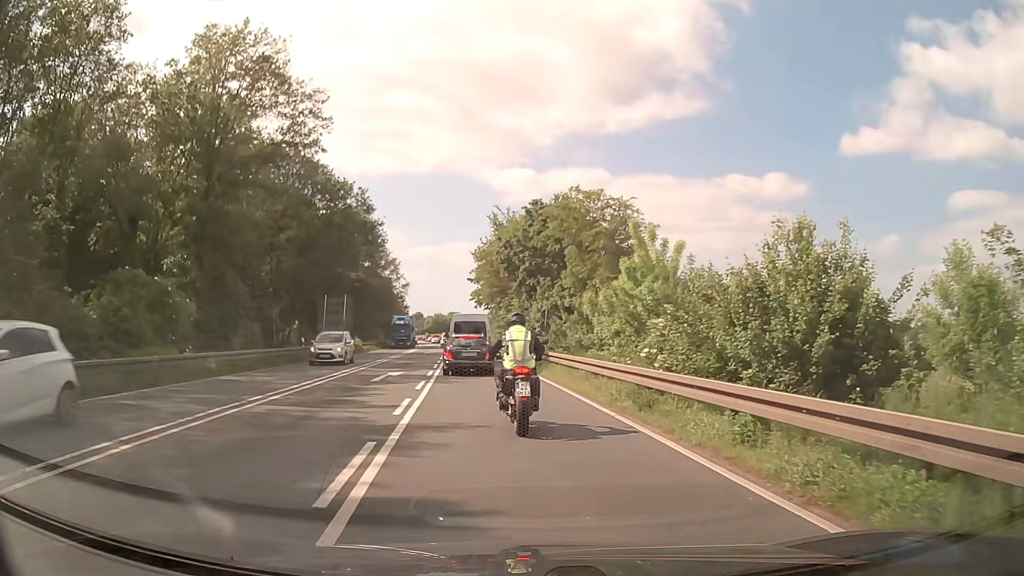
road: primary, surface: asphalt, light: Day
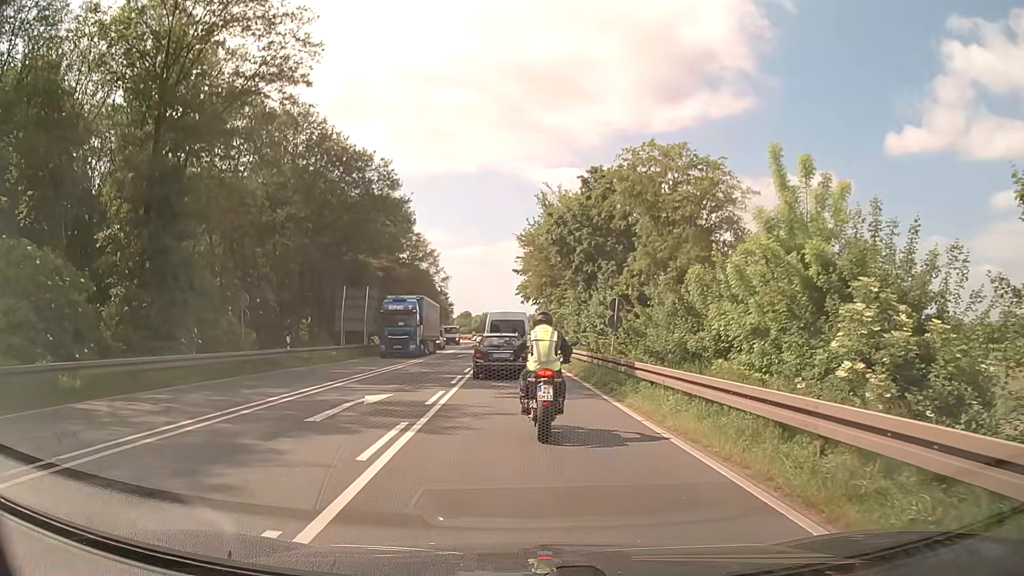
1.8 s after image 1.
(-0.4, +10.0) m; -4°
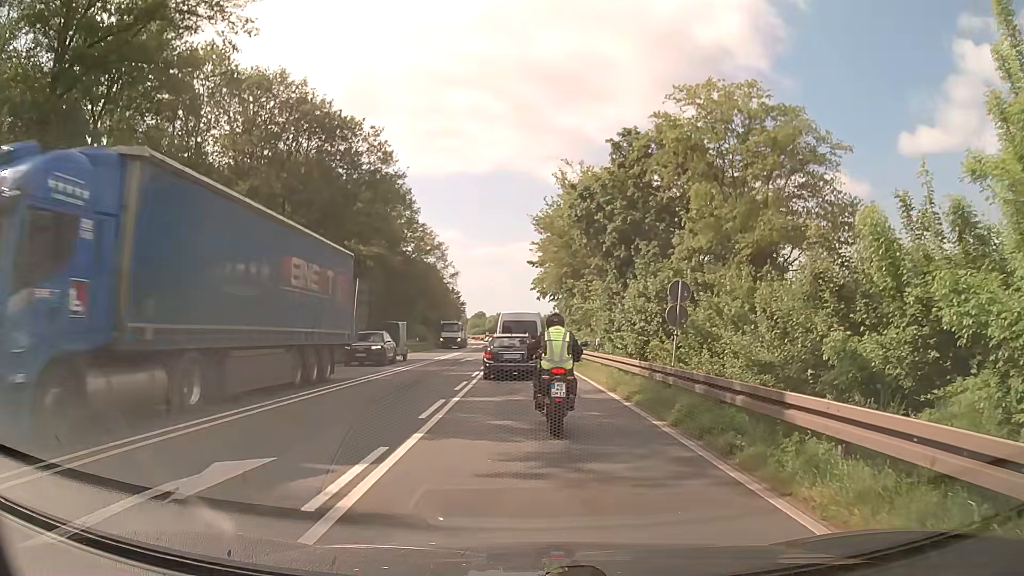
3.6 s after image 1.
(-0.1, +8.2) m; -1°
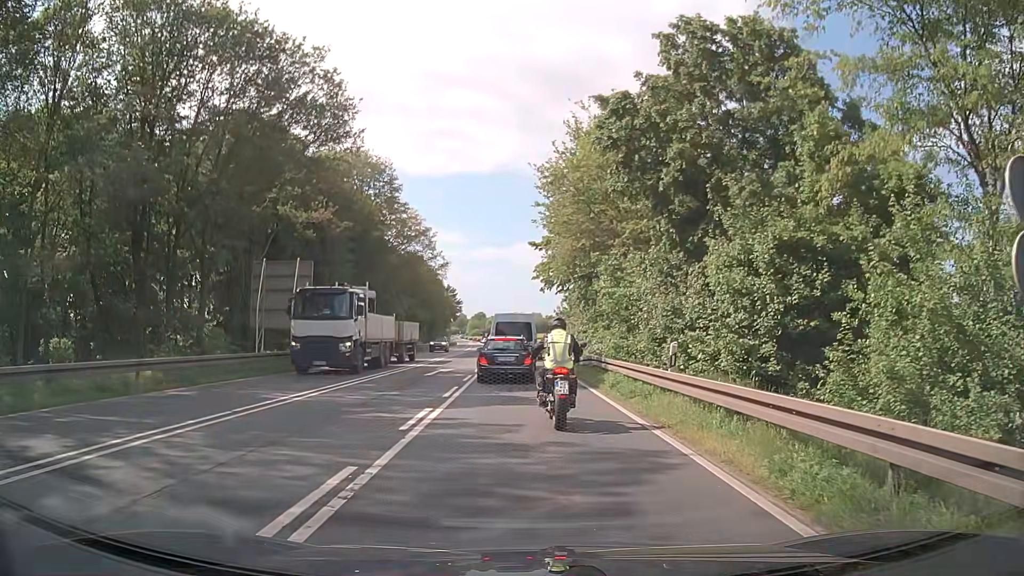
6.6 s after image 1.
(0.0, +13.2) m; 0°
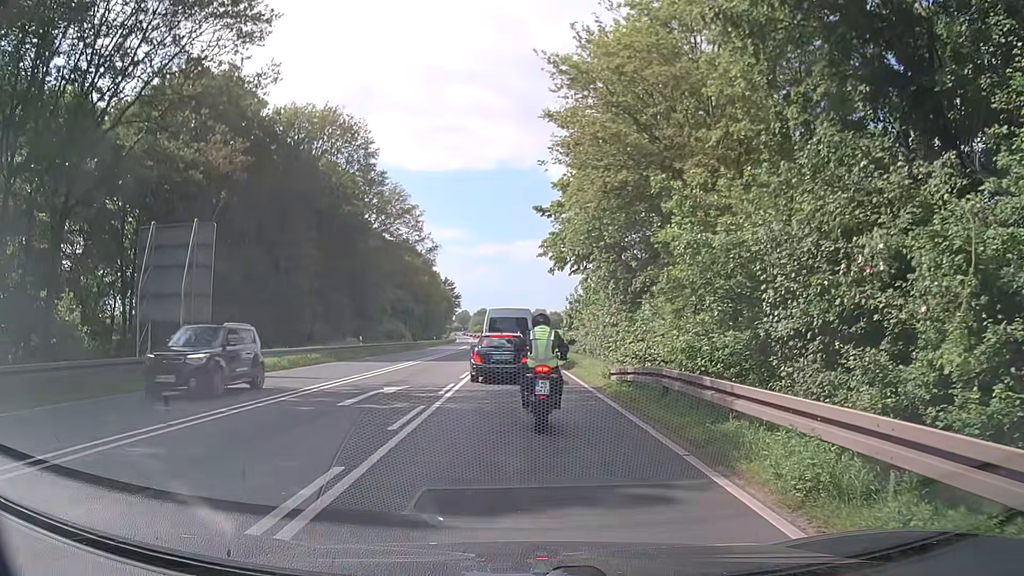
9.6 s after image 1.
(0.0, +12.1) m; 0°
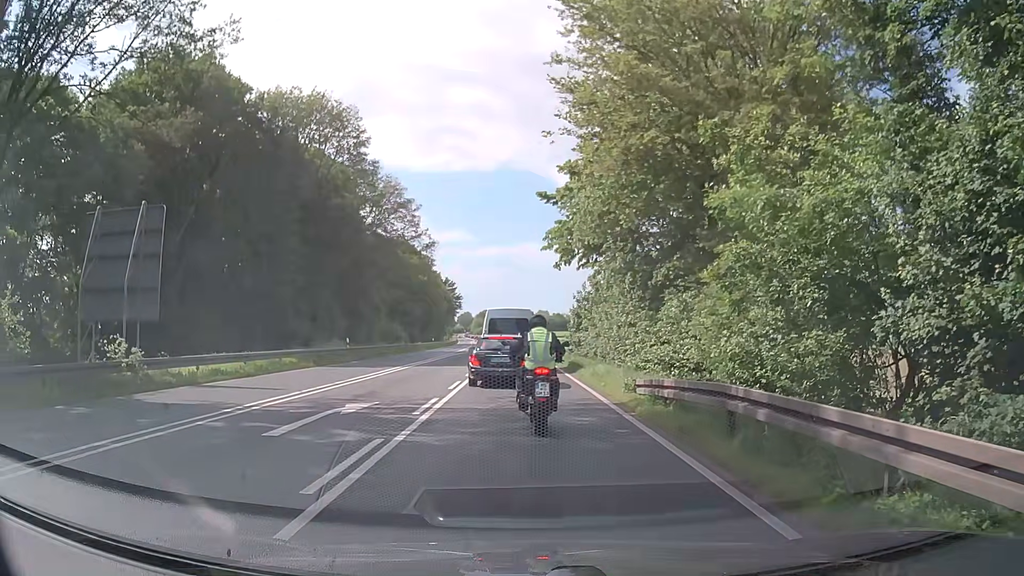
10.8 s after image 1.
(0.0, +3.9) m; +1°
